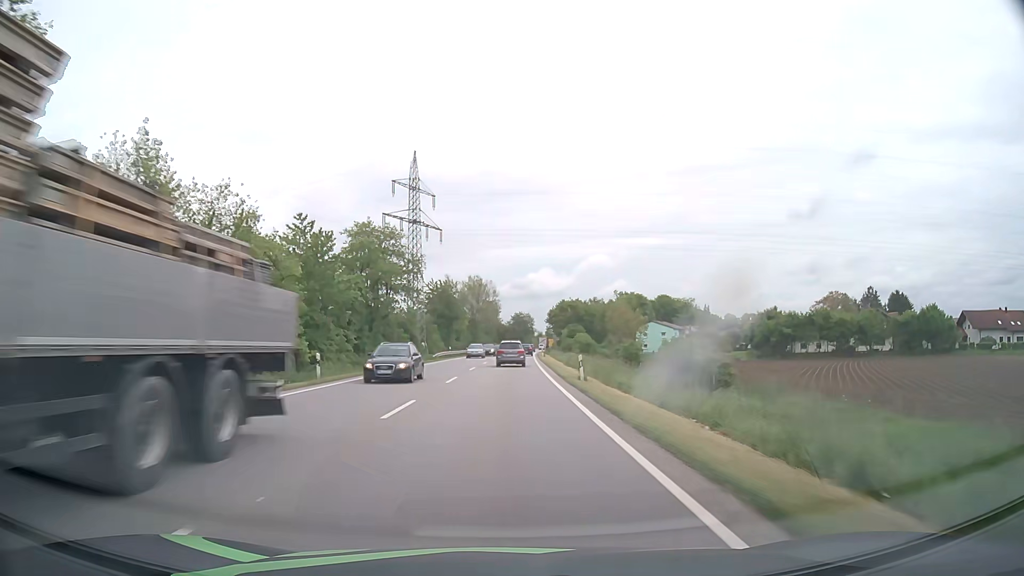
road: primary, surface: asphalt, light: Day
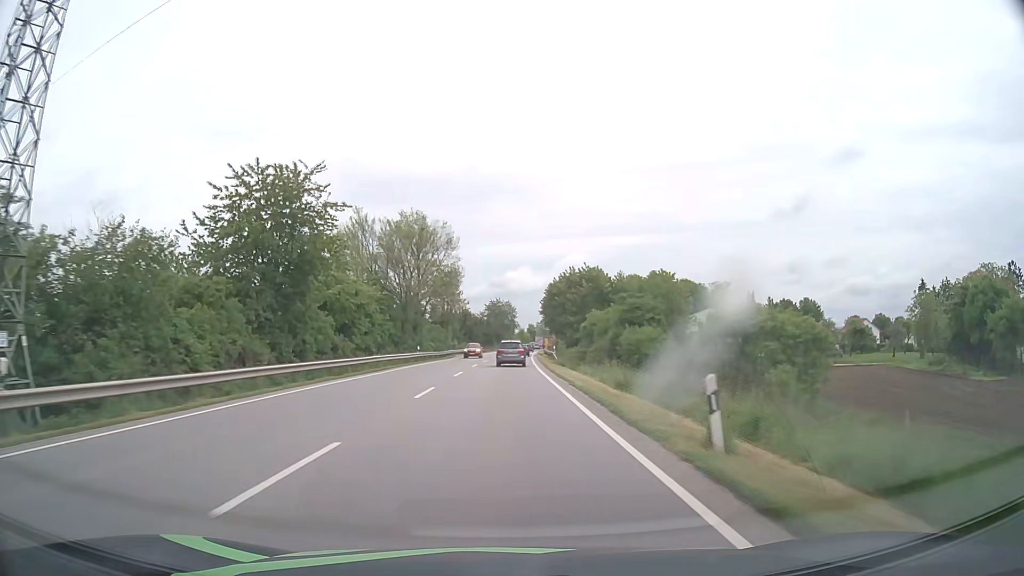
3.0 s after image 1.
(+1.1, +66.8) m; +2°
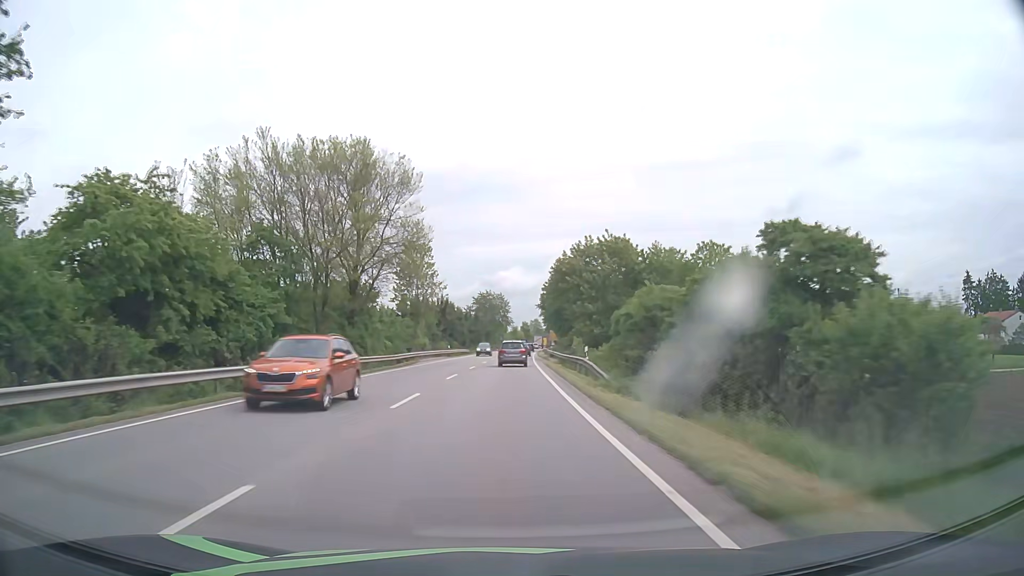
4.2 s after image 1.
(+0.2, +26.7) m; +1°
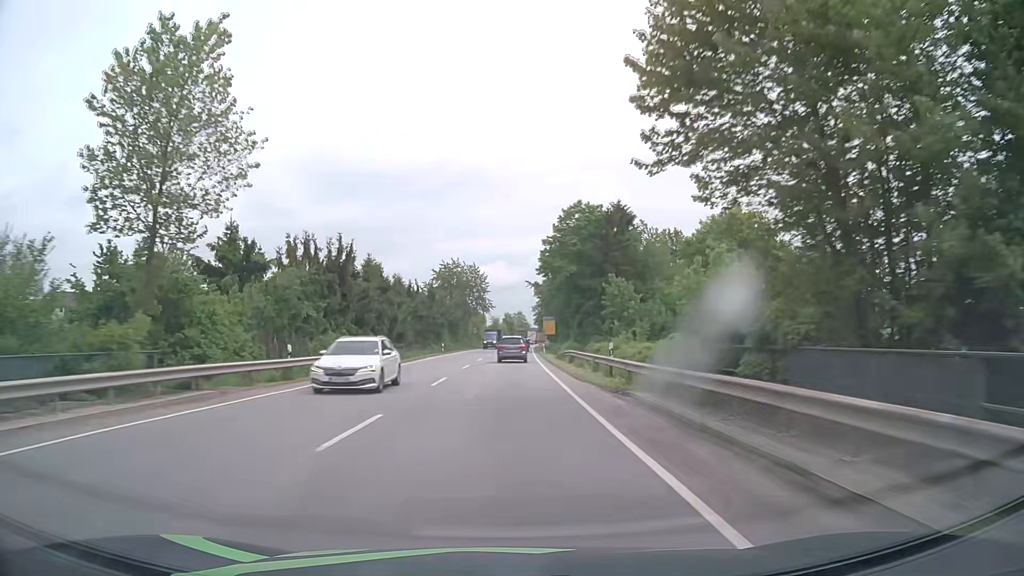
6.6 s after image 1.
(+0.5, +53.4) m; +1°
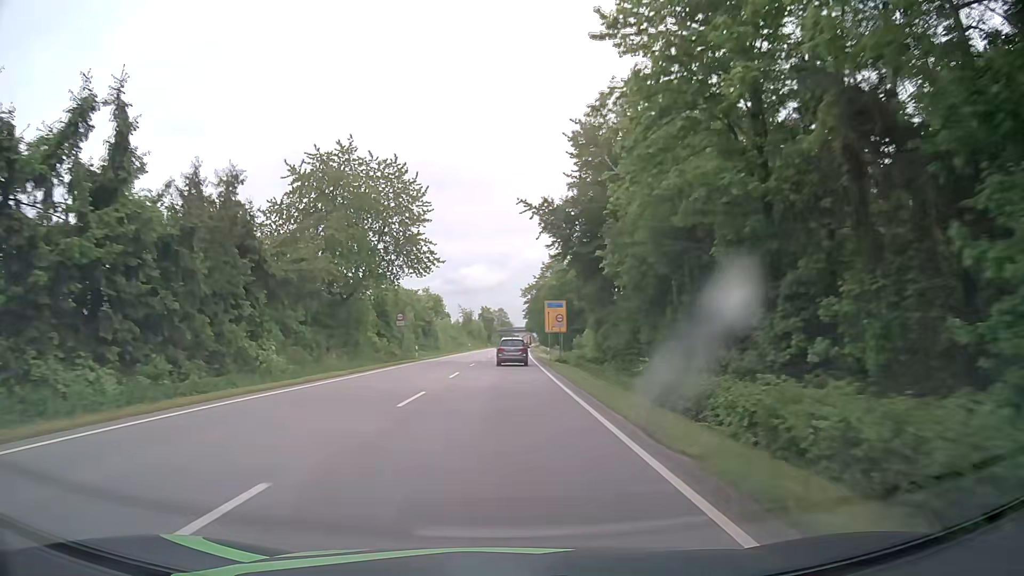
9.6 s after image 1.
(+0.9, +65.4) m; +1°
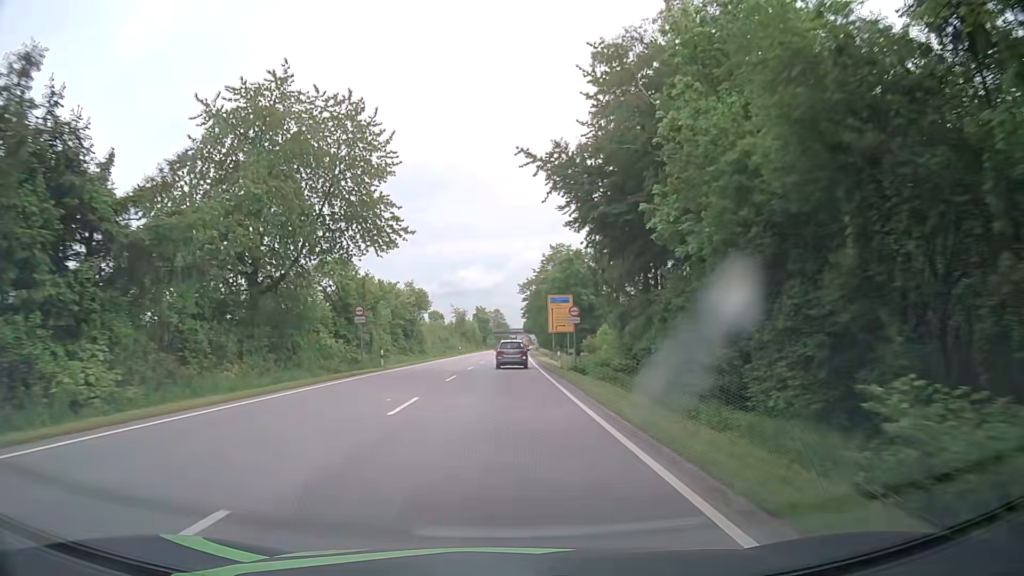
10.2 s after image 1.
(+0.1, +12.8) m; +1°
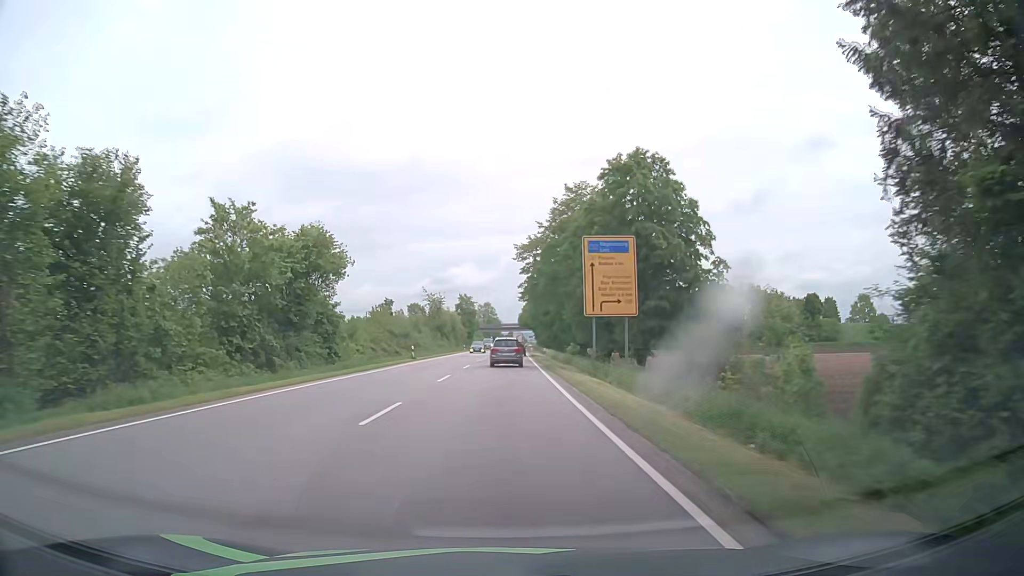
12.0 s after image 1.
(+0.2, +37.6) m; -1°
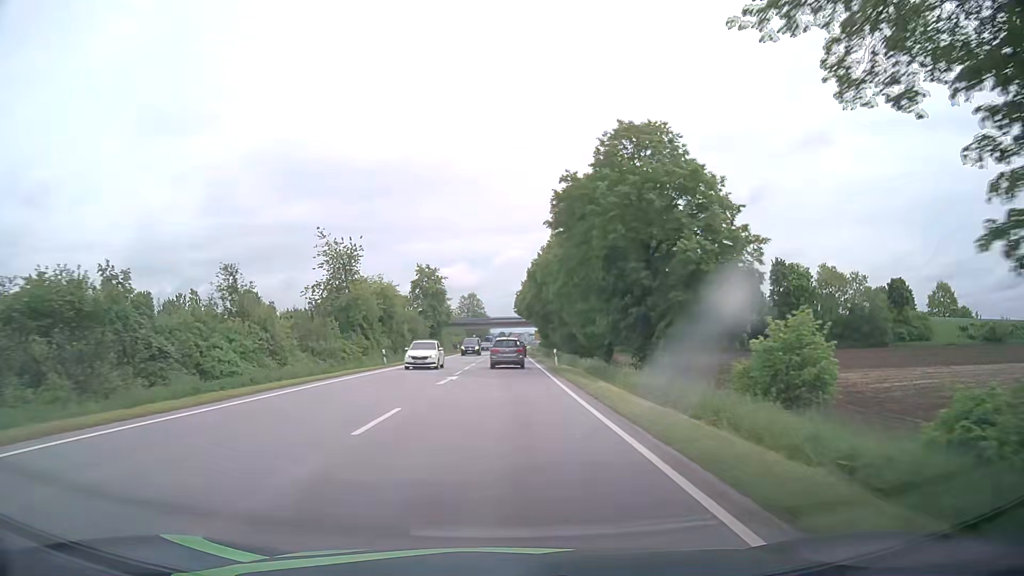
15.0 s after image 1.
(+2.0, +60.6) m; +2°
(0, +10) (0, +20) (0, +30) (0, +40) (0, +50) (0, +60) (0, +70) (0, +80) (0, +90) (0, +100) m
